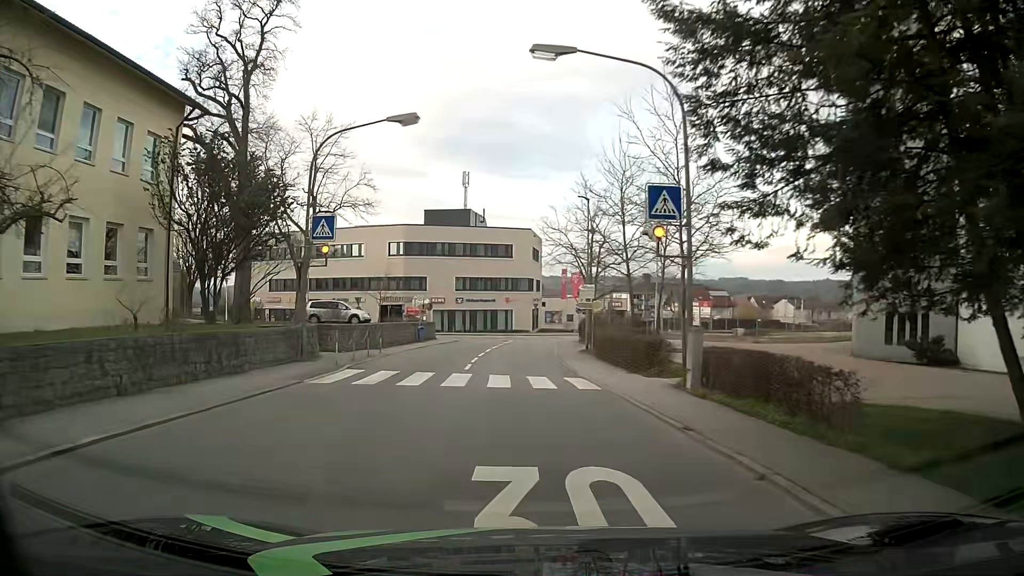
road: tertiary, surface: asphalt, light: Day
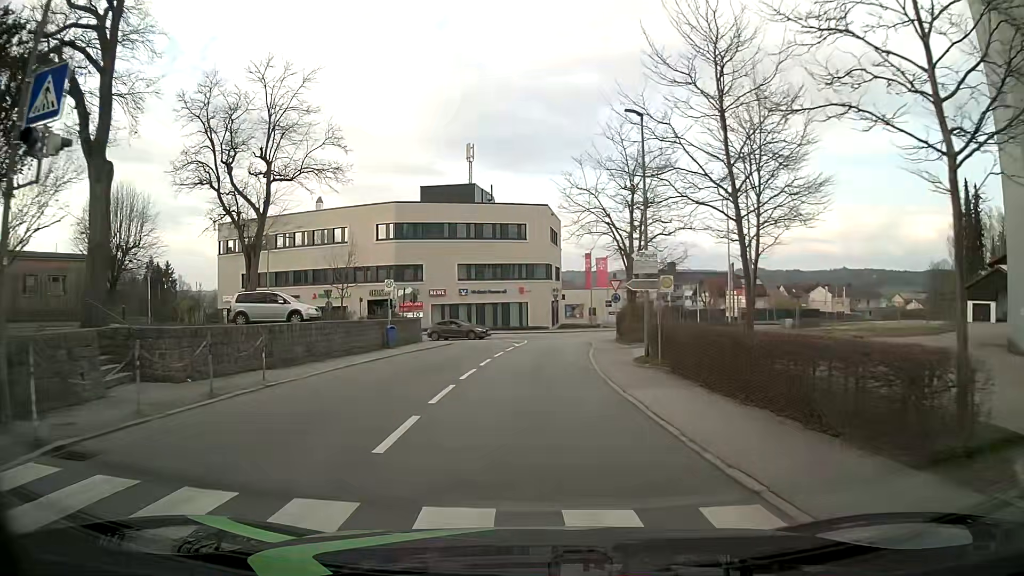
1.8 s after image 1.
(-0.2, +13.8) m; -2°
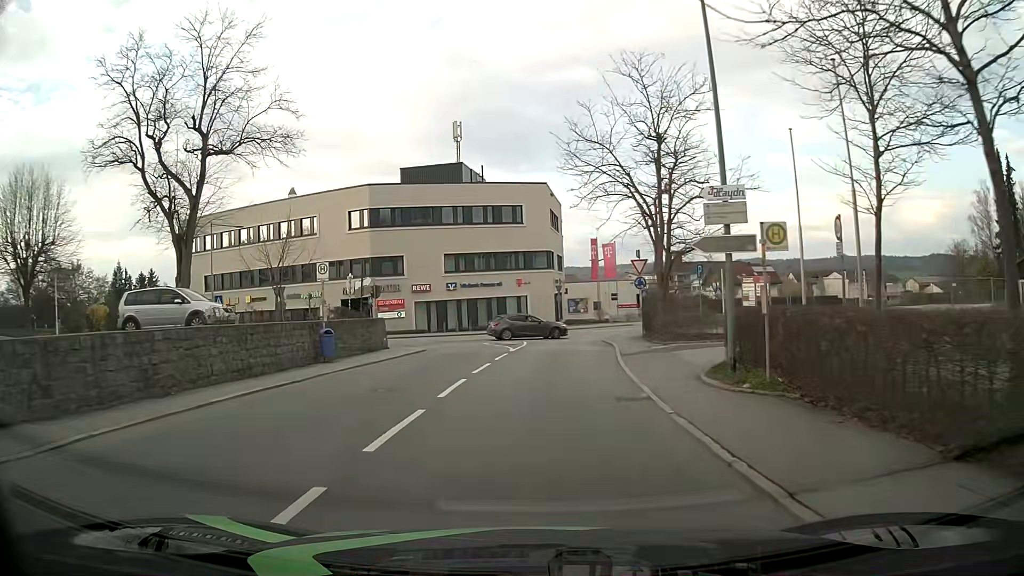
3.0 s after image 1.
(0.0, +9.2) m; 0°
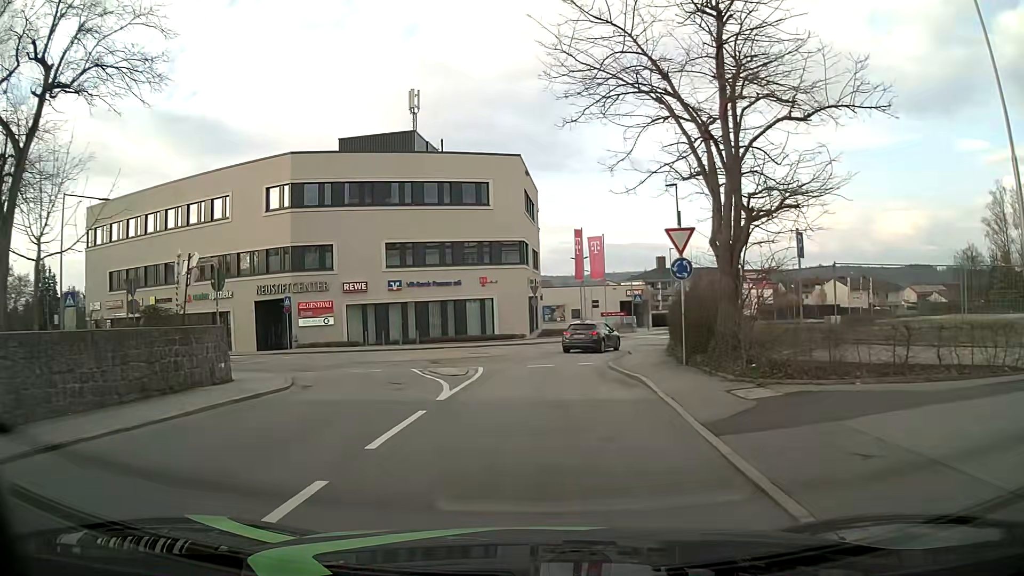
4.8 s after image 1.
(+0.1, +13.1) m; +2°
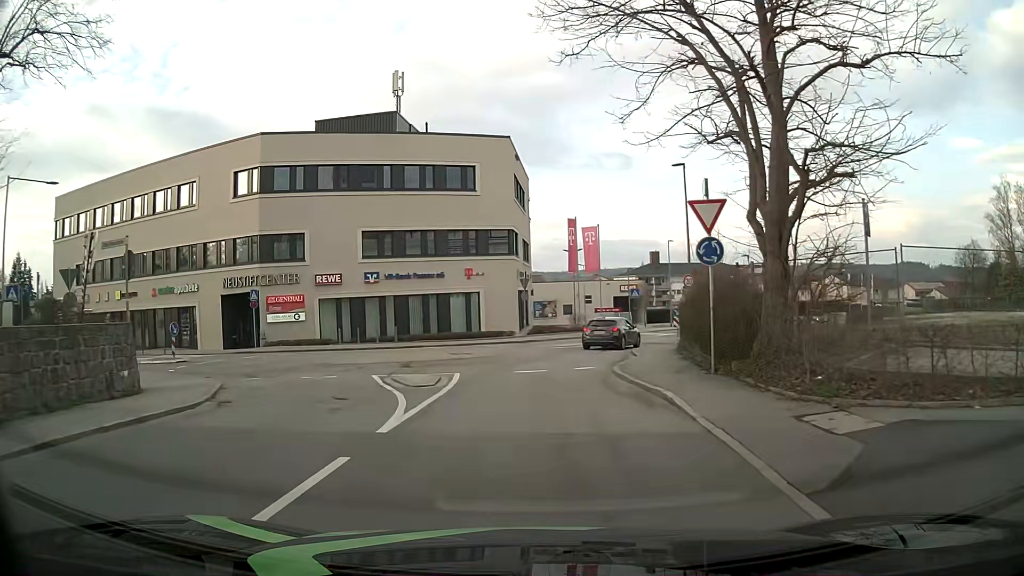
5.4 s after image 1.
(0.0, +3.7) m; +1°
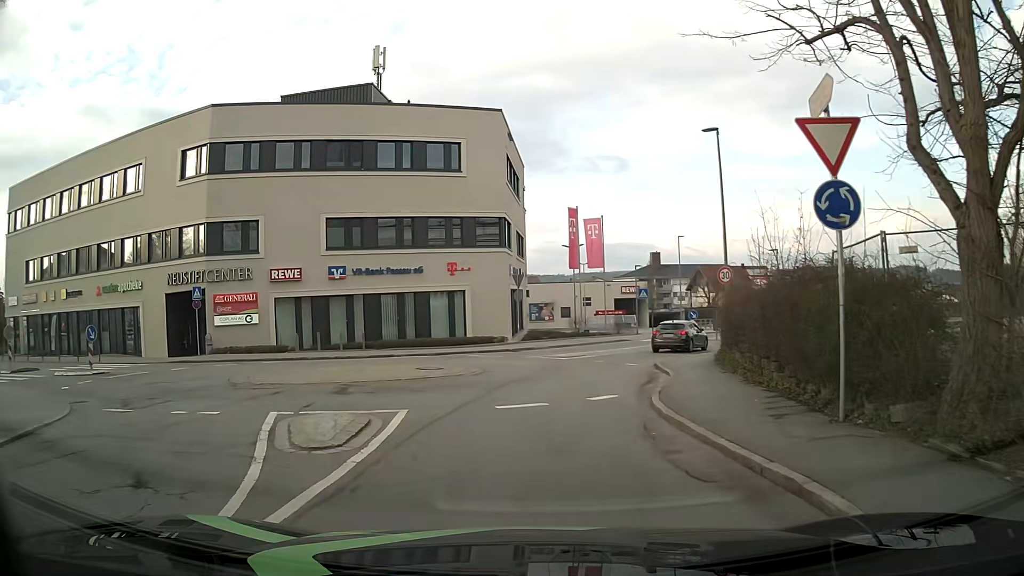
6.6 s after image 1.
(0.0, +6.2) m; 0°
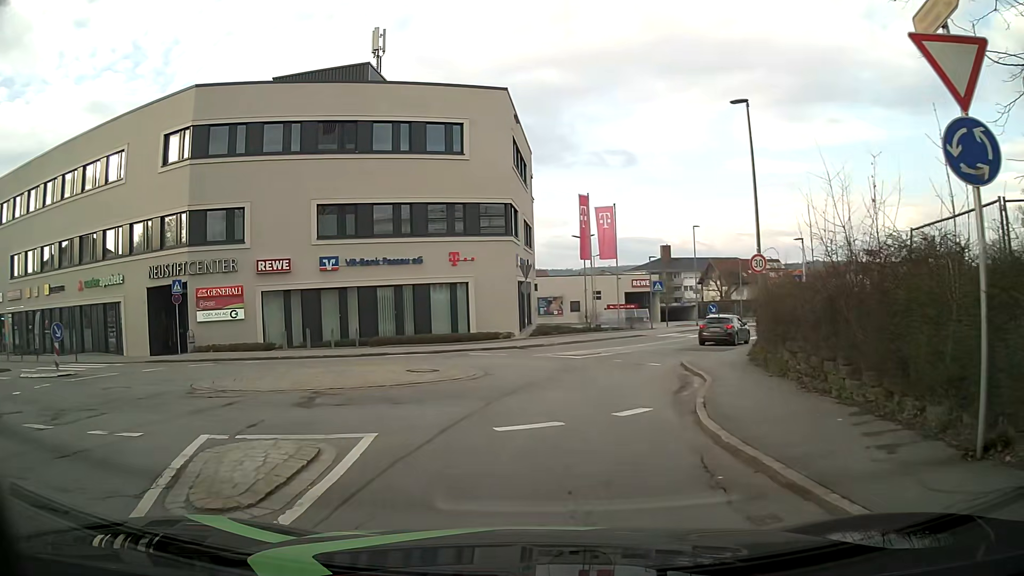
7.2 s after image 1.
(0.0, +2.6) m; 0°
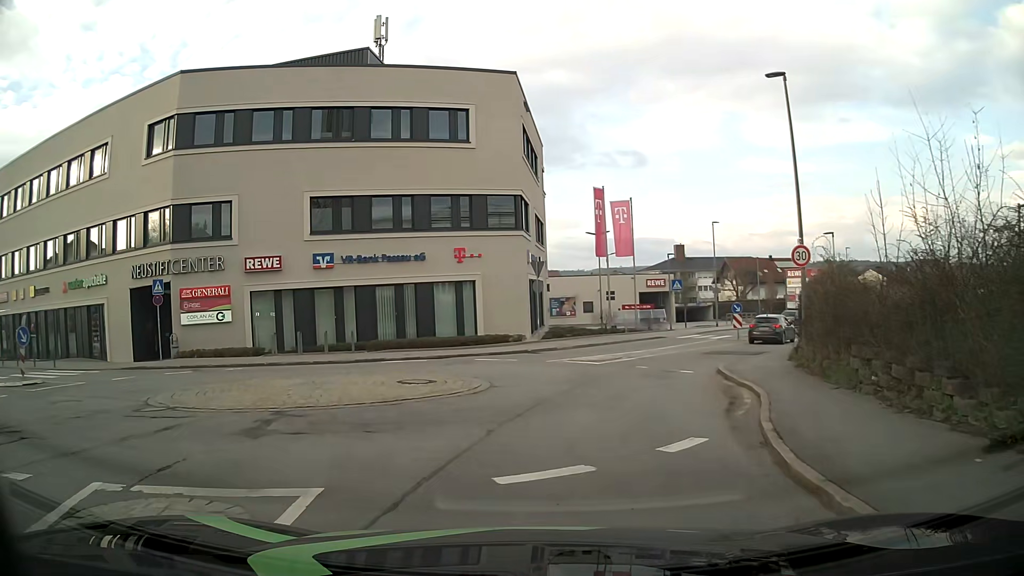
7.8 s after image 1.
(0.0, +2.6) m; -1°
(+1, +10) (-2, +19) (-11, +20) (-21, +22) (-31, +24) (-40, +27) (-49, +32) (-51, +42) (-51, +52) (-50, +62) m
